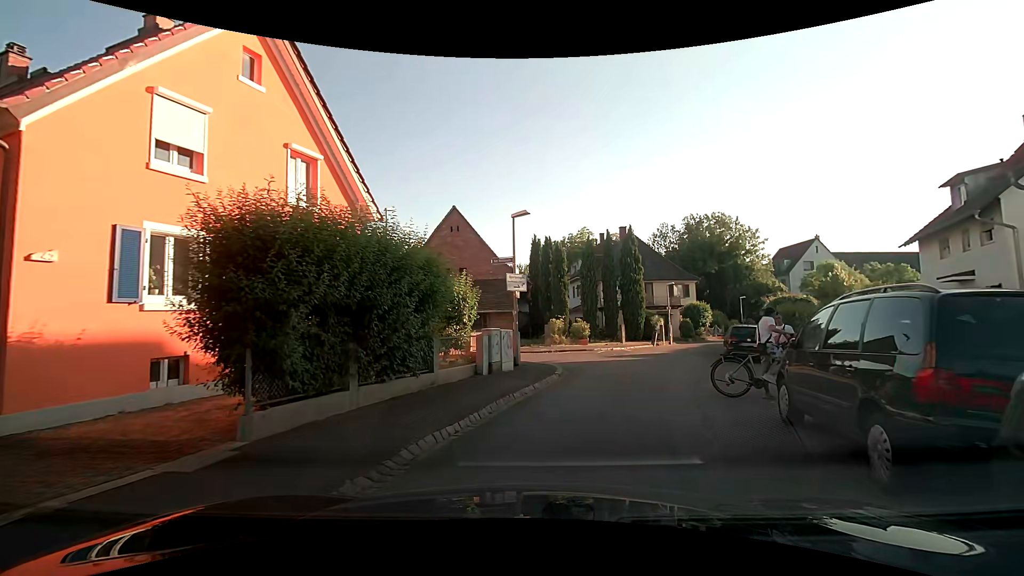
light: Day
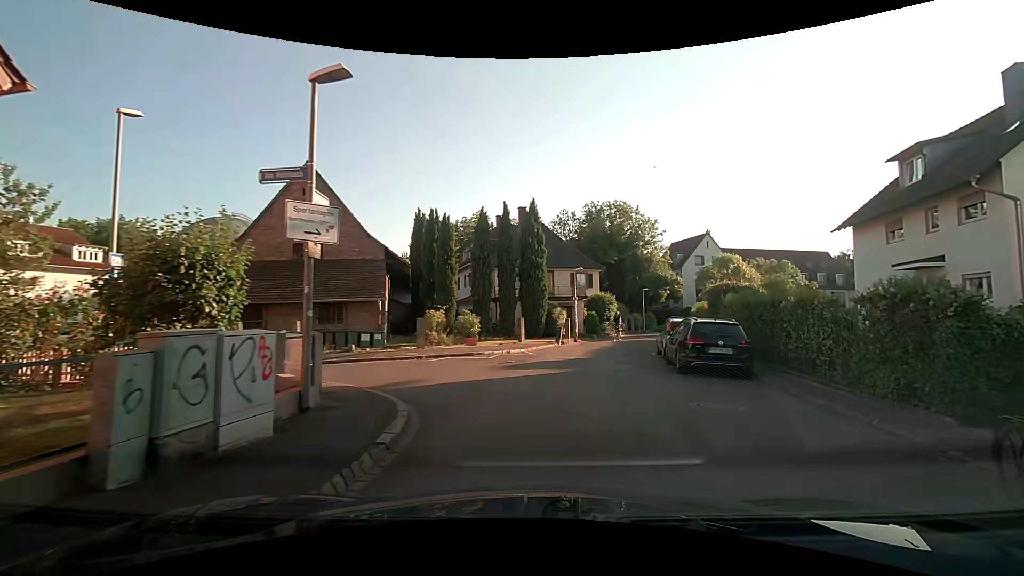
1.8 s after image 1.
(+0.7, +8.0) m; +12°
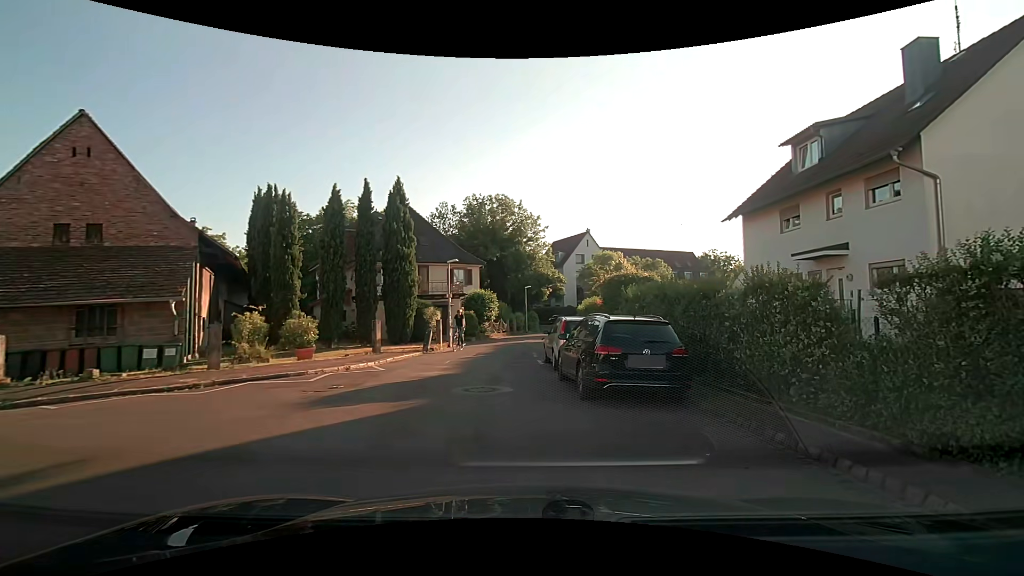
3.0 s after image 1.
(+0.5, +4.9) m; +13°
